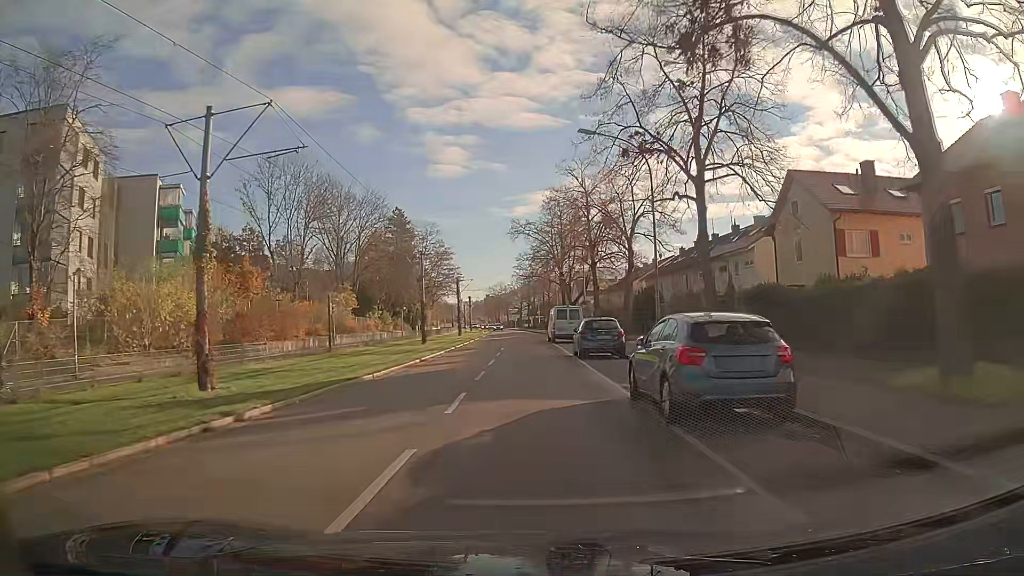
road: tertiary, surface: asphalt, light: Day
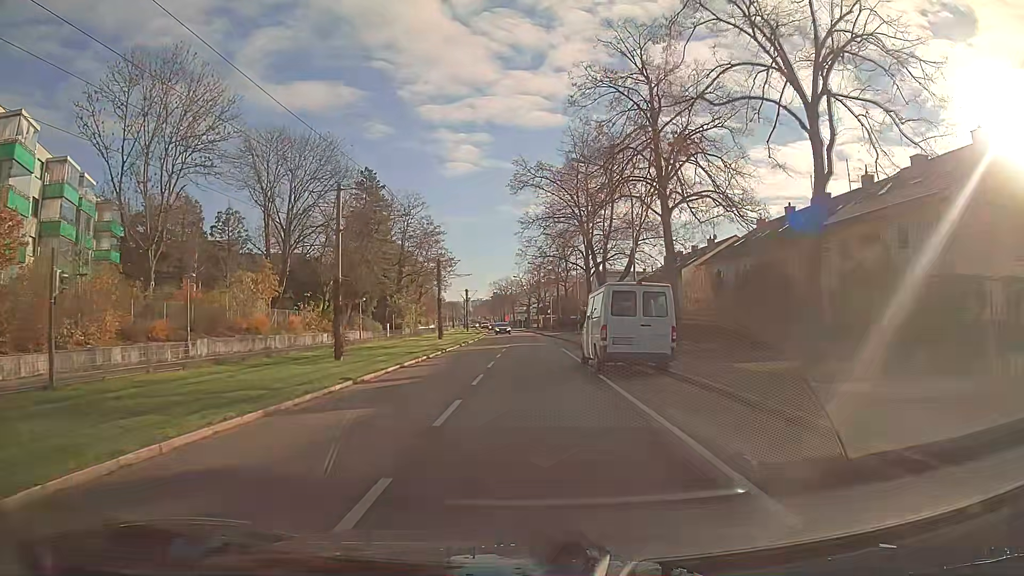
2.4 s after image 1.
(-0.3, +25.4) m; -1°
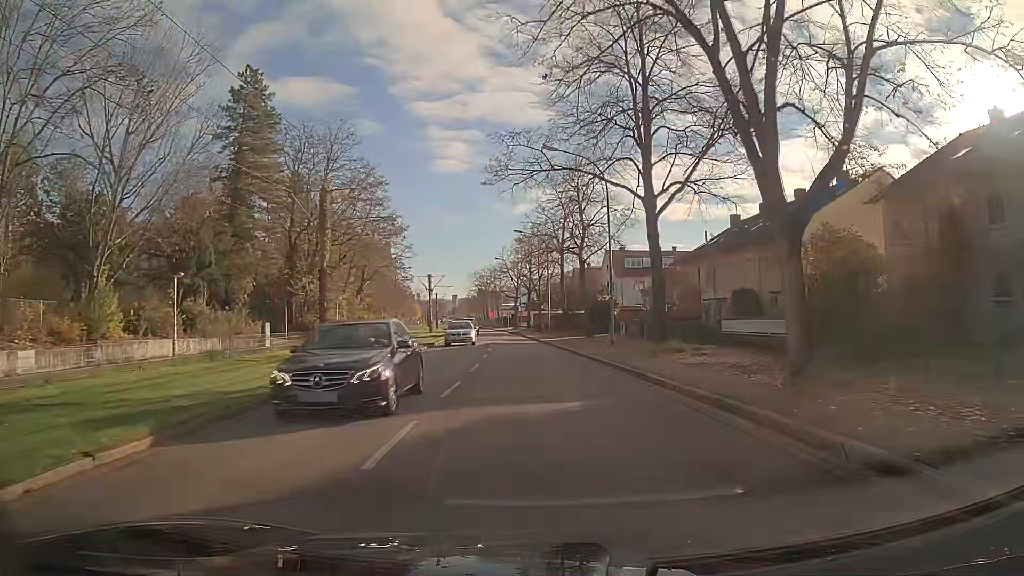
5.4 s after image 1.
(0.0, +32.8) m; +1°
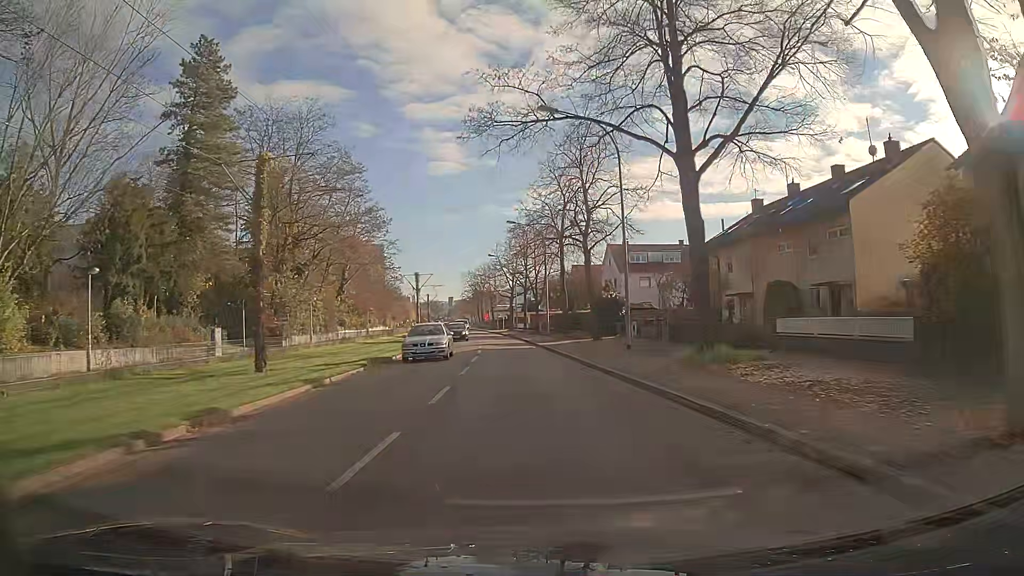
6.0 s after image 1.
(0.0, +6.7) m; 0°
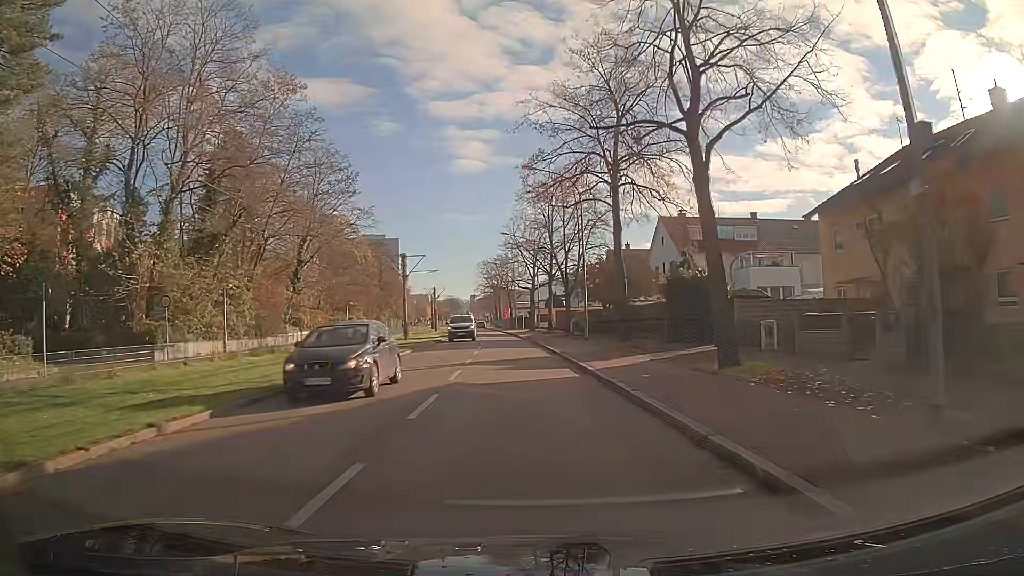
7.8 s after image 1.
(-0.4, +20.2) m; -2°
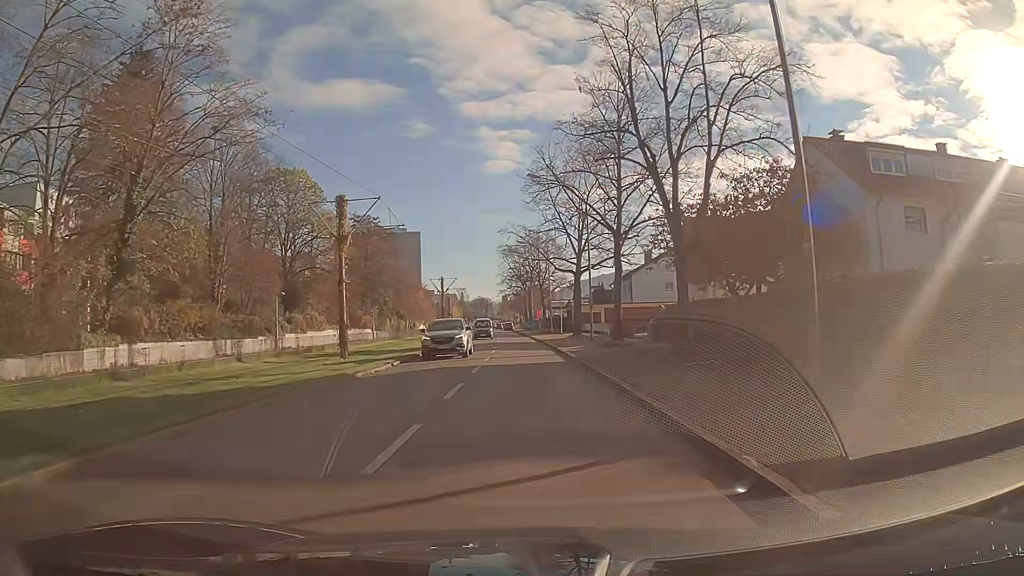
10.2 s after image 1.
(-0.7, +27.5) m; -3°
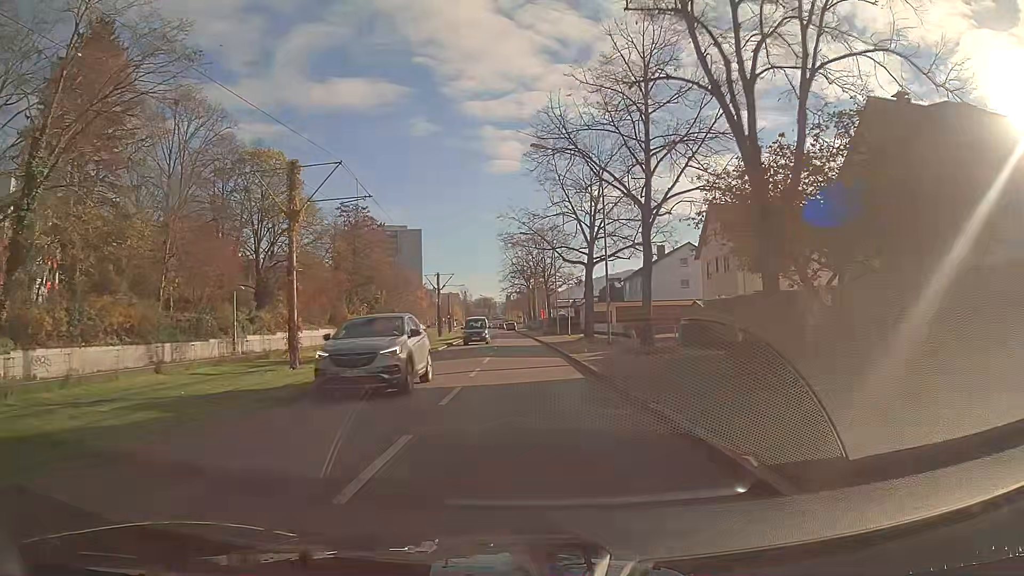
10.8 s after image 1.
(0.0, +6.9) m; 0°
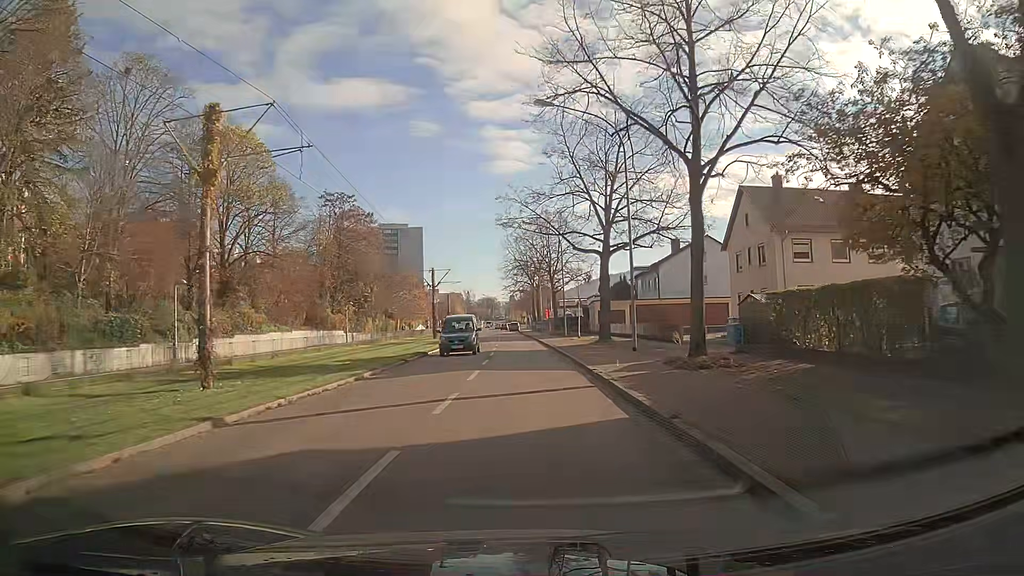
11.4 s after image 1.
(0.0, +7.0) m; 0°
(0, +10) (0, +20) (0, +30) (-1, +40) (-1, +50) (-1, +60) (-2, +70) (-2, +80) (-3, +90) (-4, +100) m
